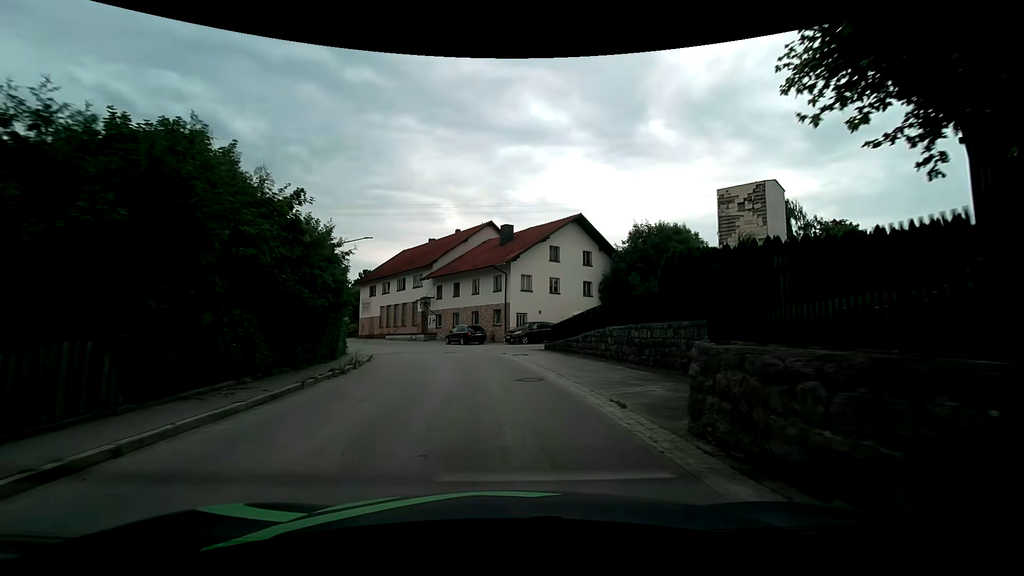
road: tertiary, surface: asphalt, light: Day
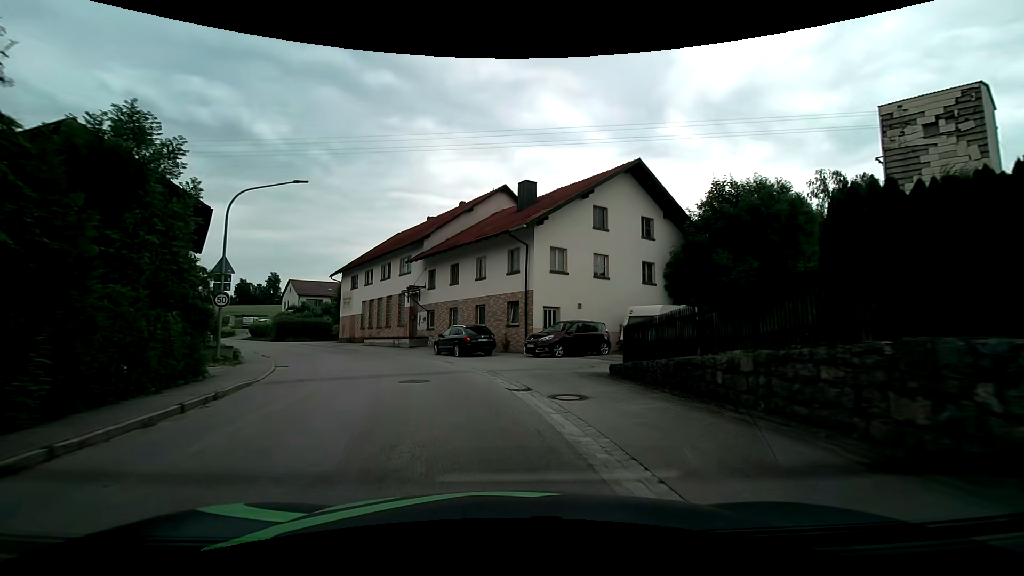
(-0.2, +14.3) m; -2°
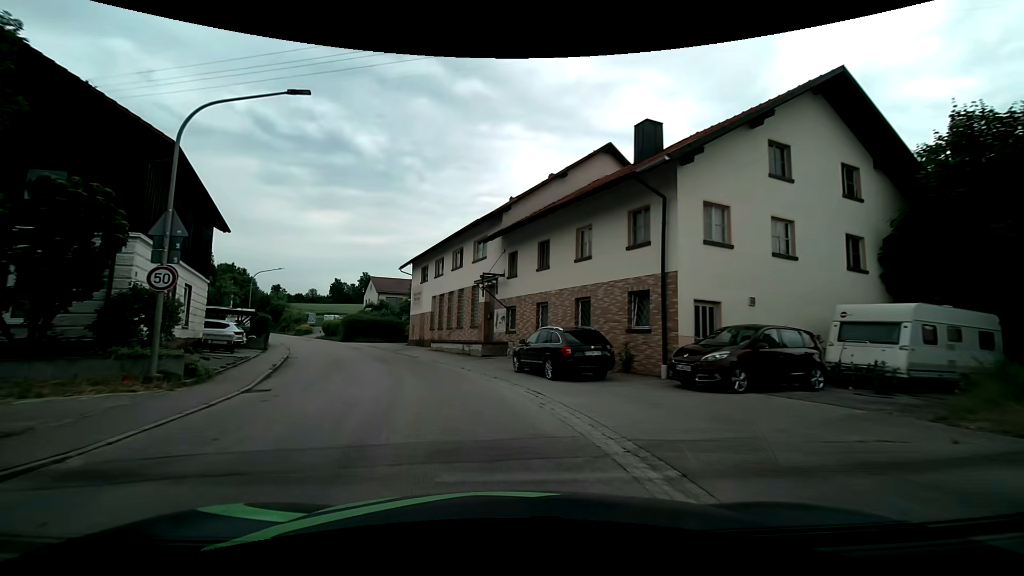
(-0.8, +9.4) m; -10°
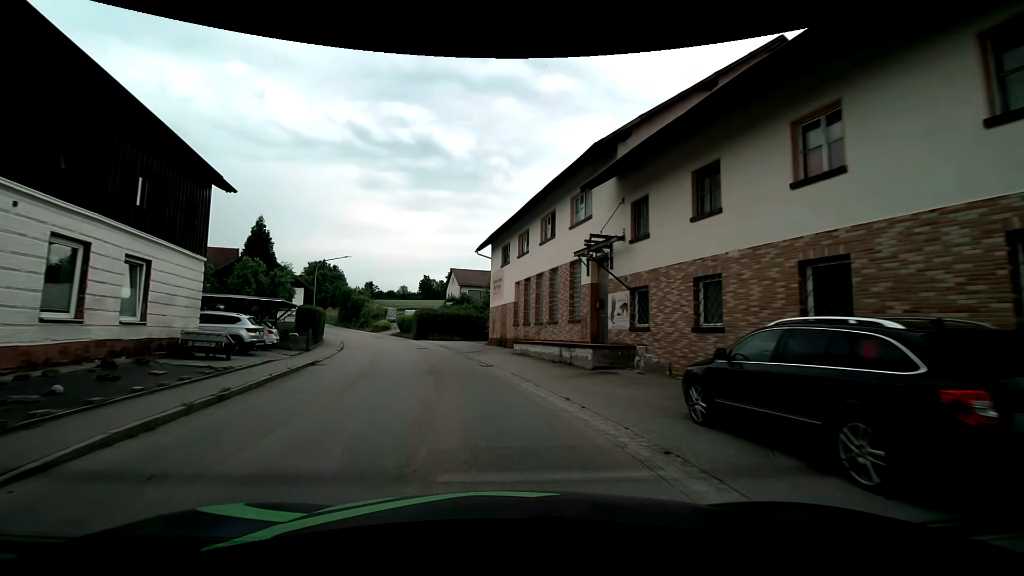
(-0.9, +9.4) m; -11°
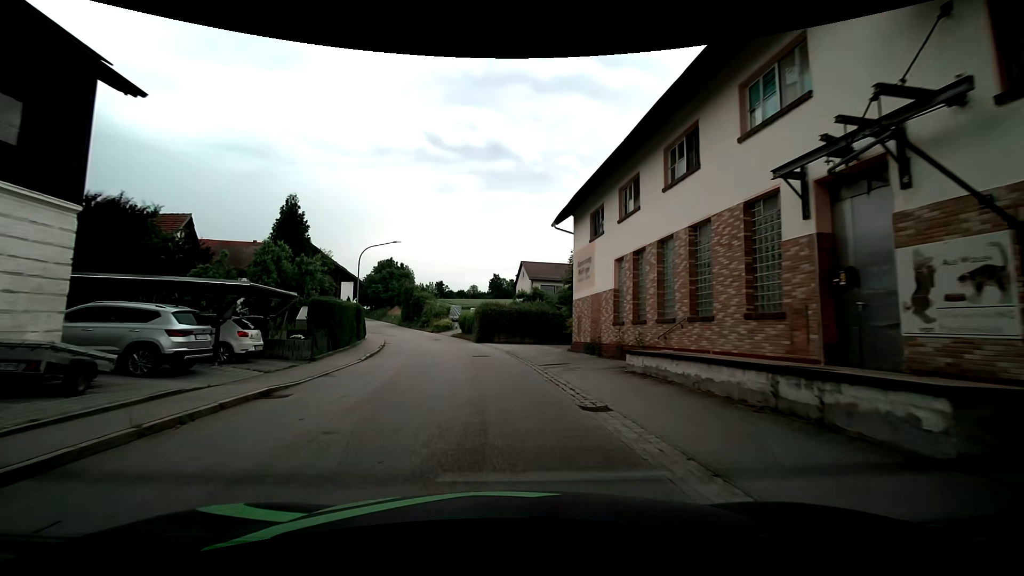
(-0.7, +9.6) m; -7°
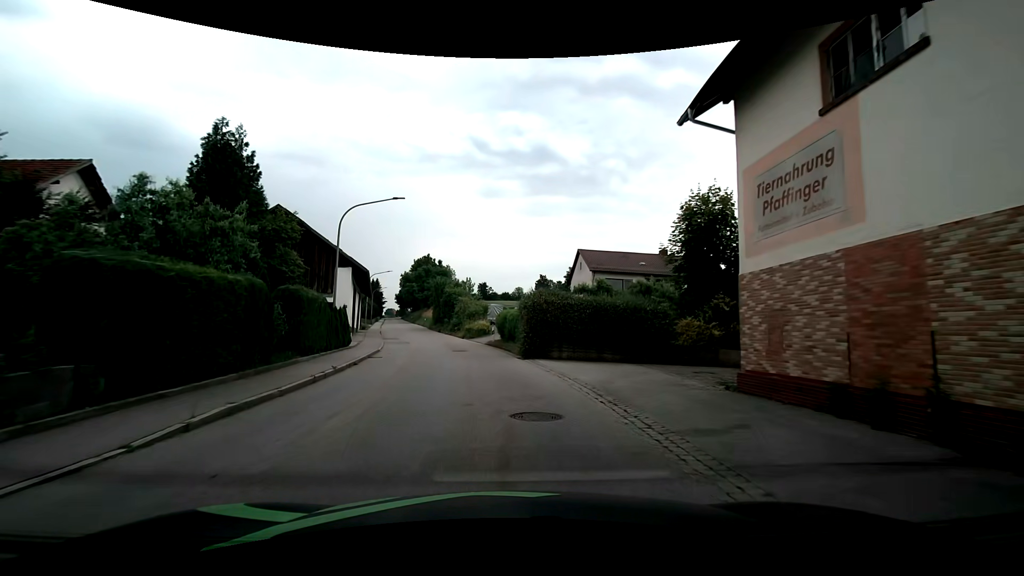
(-0.7, +14.5) m; -5°
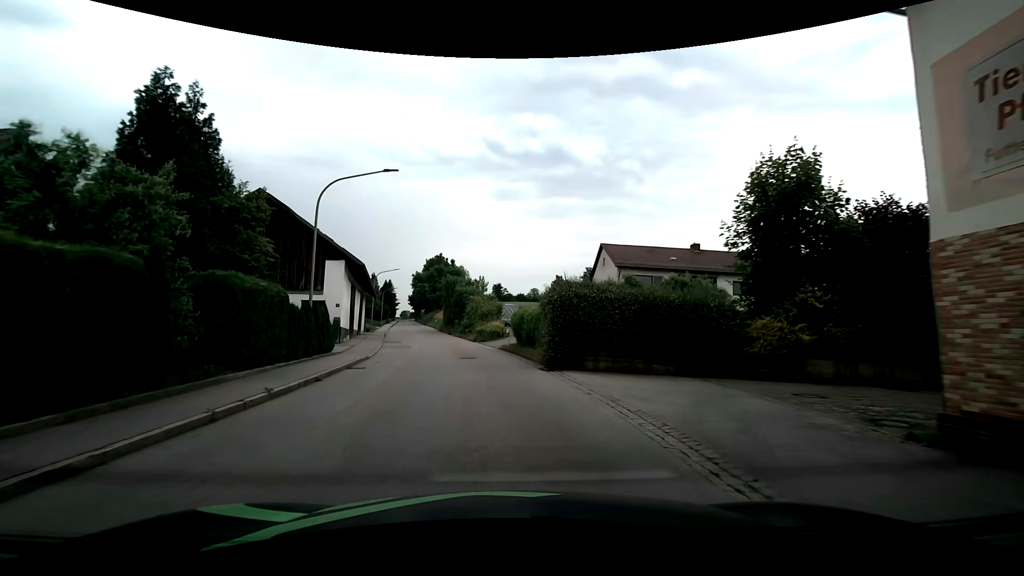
(-0.1, +4.9) m; -2°
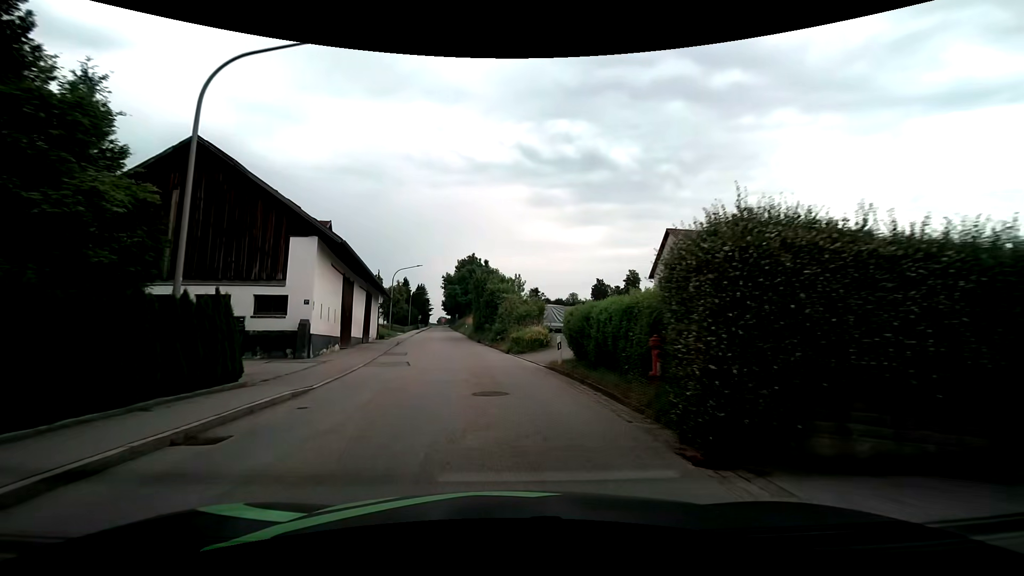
(-0.3, +10.1) m; -4°
(0, +10) (-1, +20) (-3, +30) (-4, +40) (-6, +50) (-7, +59) (-9, +69) (-10, +79) (-11, +89) (-12, +99) m
